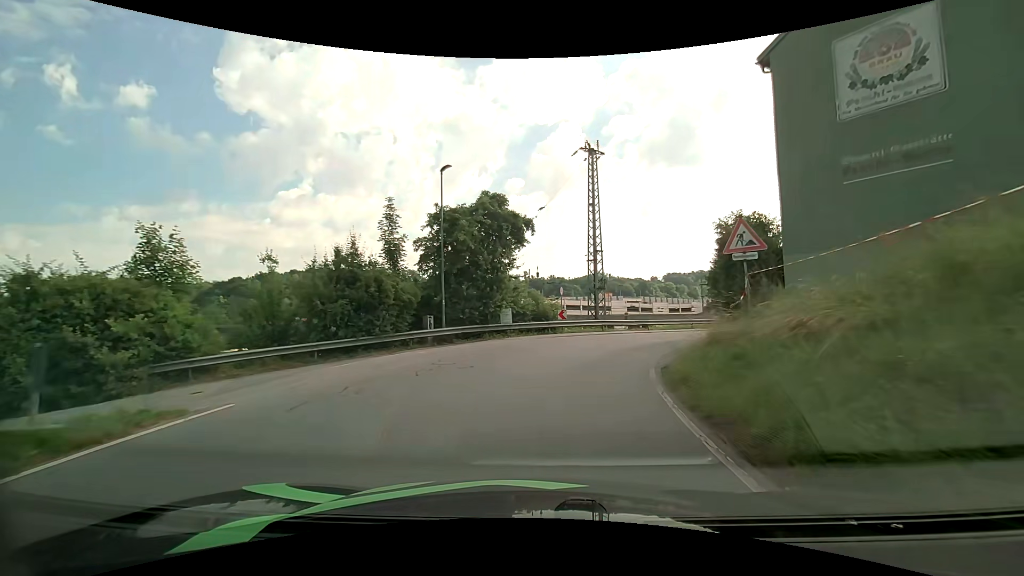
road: residential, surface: asphalt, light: Day
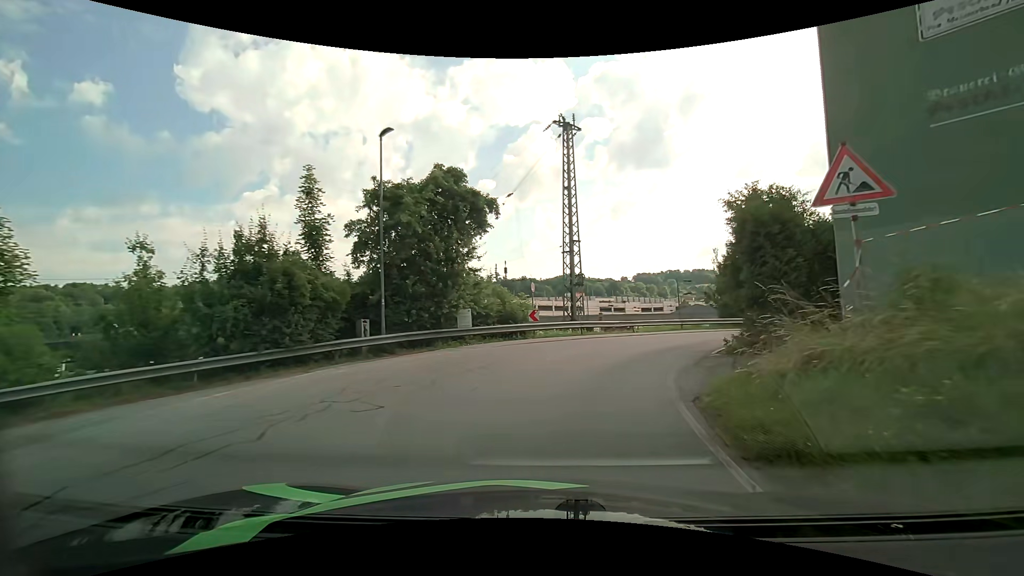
(+0.1, +4.7) m; +3°
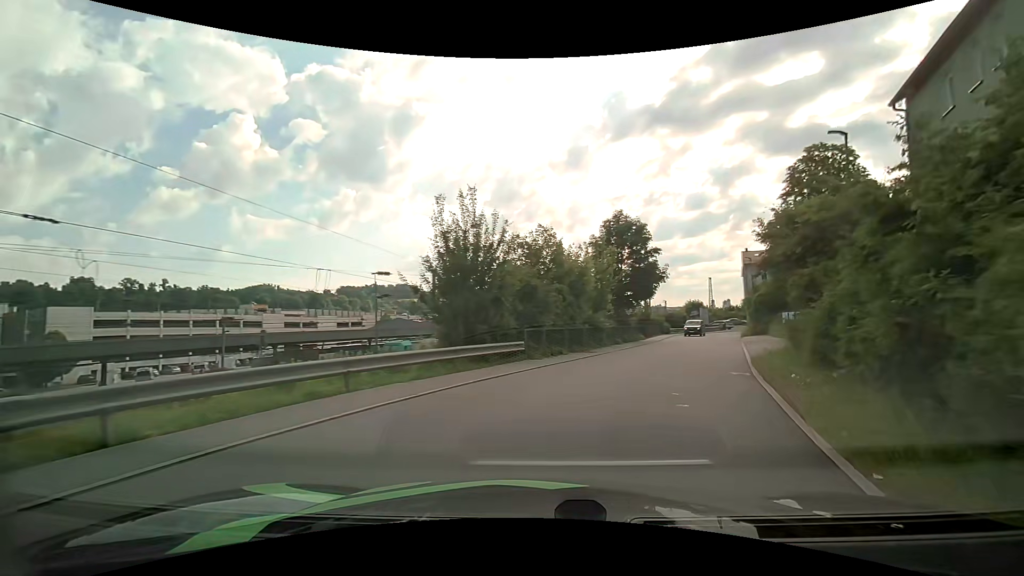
(+5.0, +20.2) m; +30°
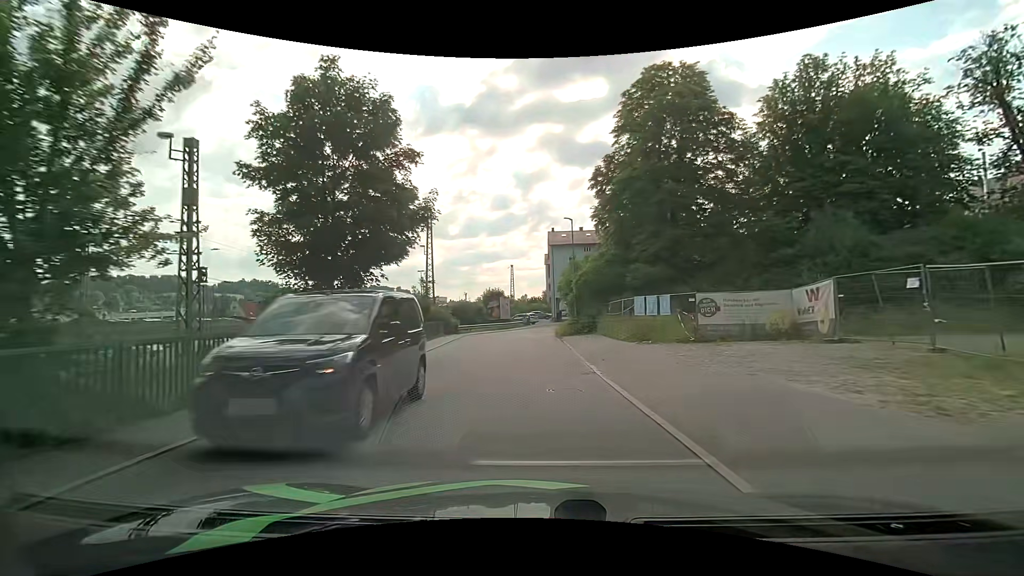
(+7.0, +21.7) m; +25°
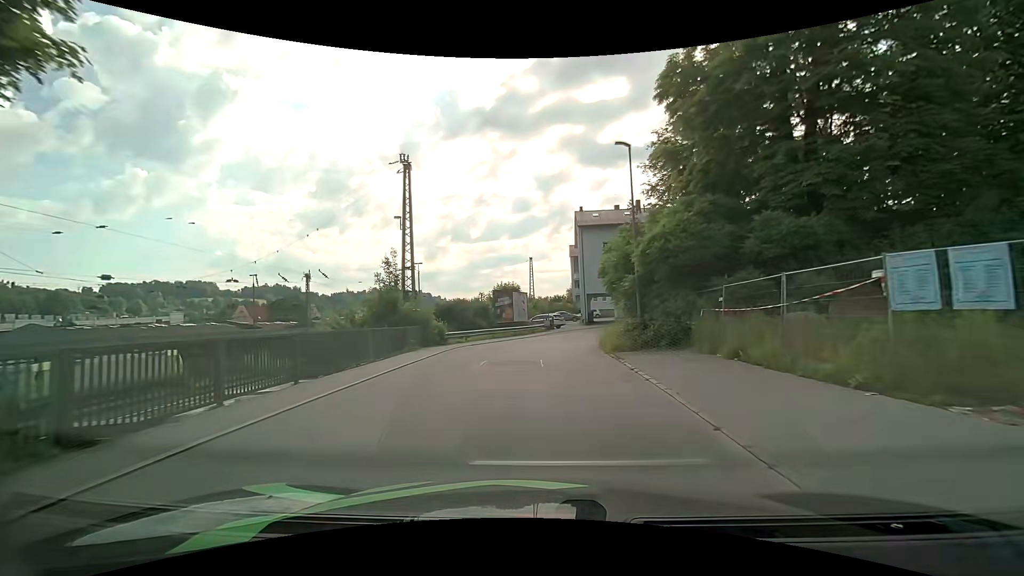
(-0.3, +15.2) m; -3°
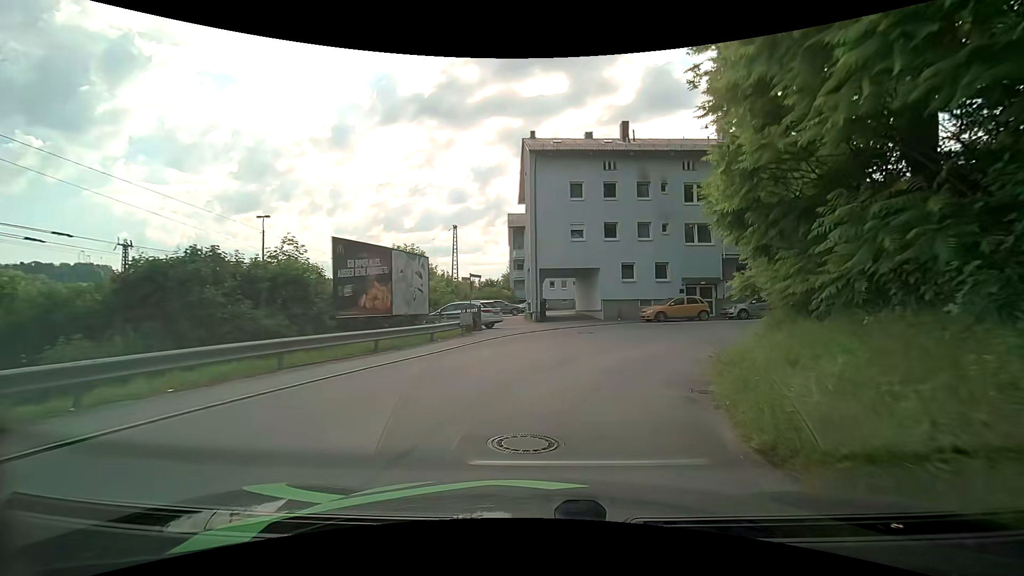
(+0.7, +22.9) m; +7°
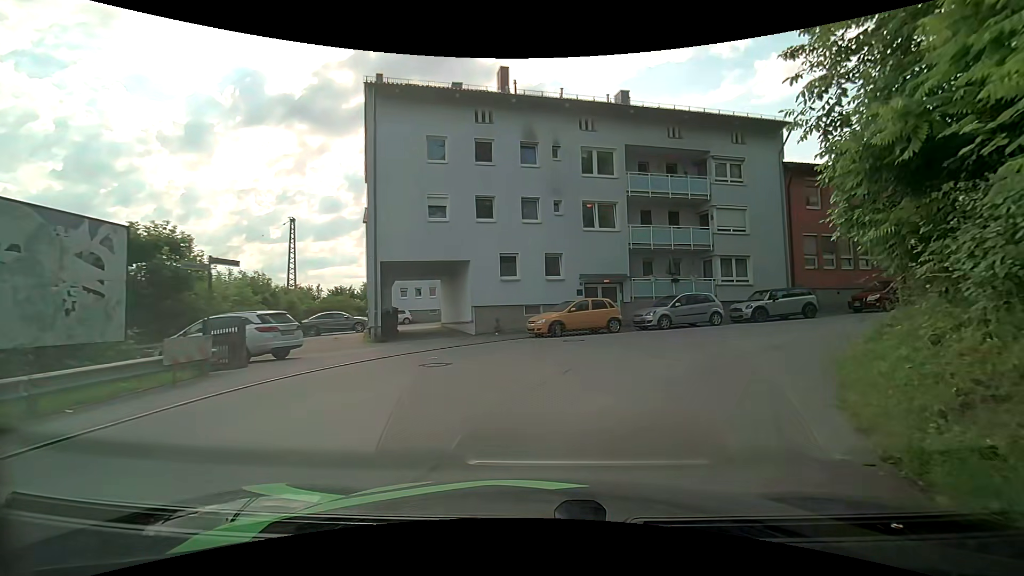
(+1.1, +9.9) m; +13°
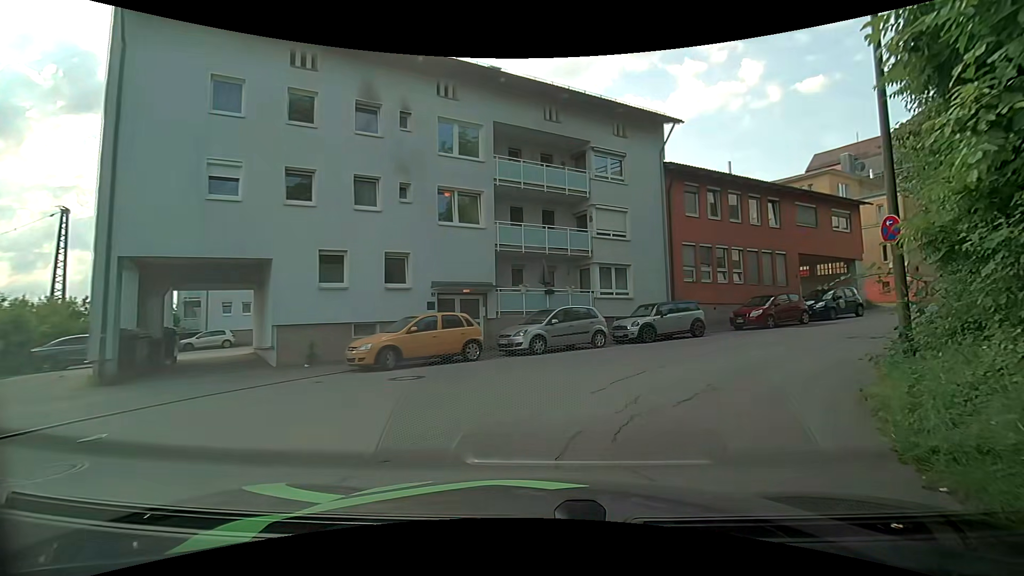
(+0.7, +5.7) m; +14°
